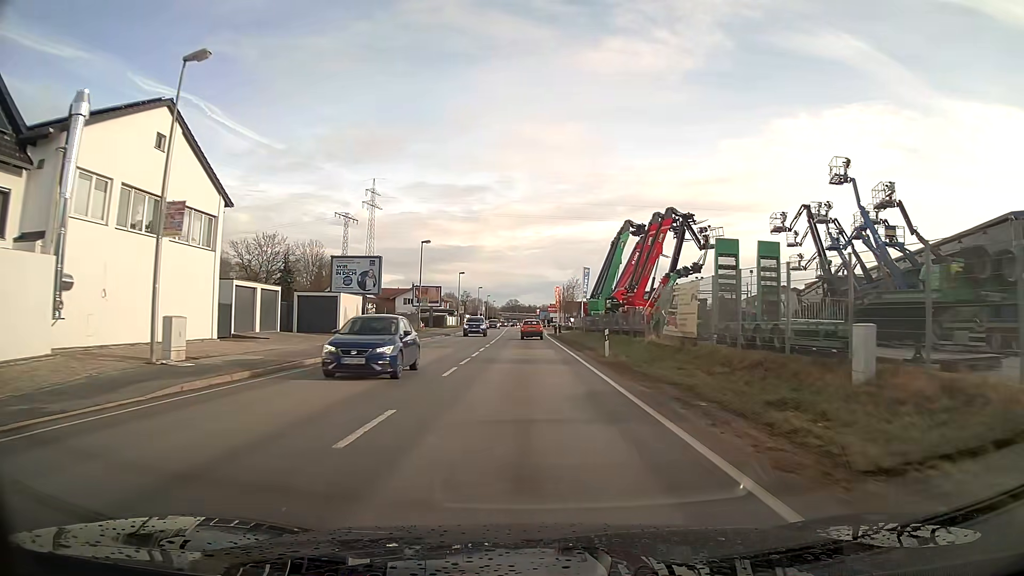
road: primary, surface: asphalt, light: Day
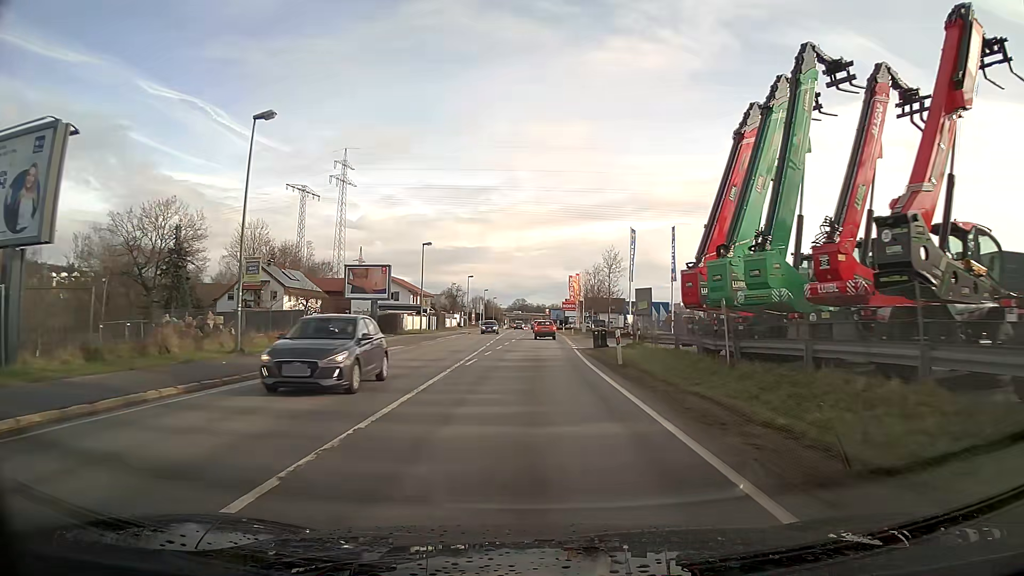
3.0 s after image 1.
(-0.3, +37.8) m; -1°
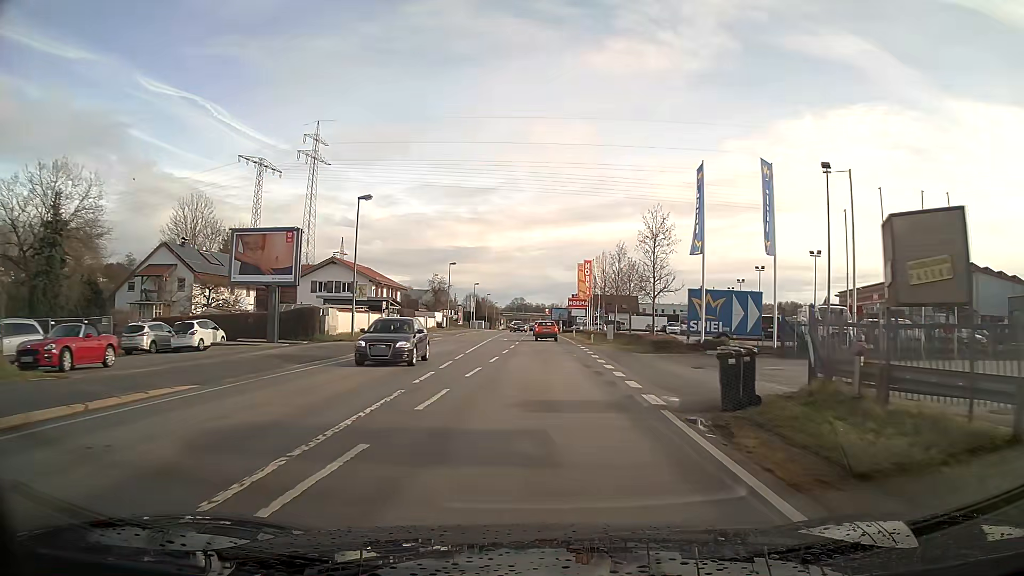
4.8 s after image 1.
(+0.1, +22.3) m; +1°
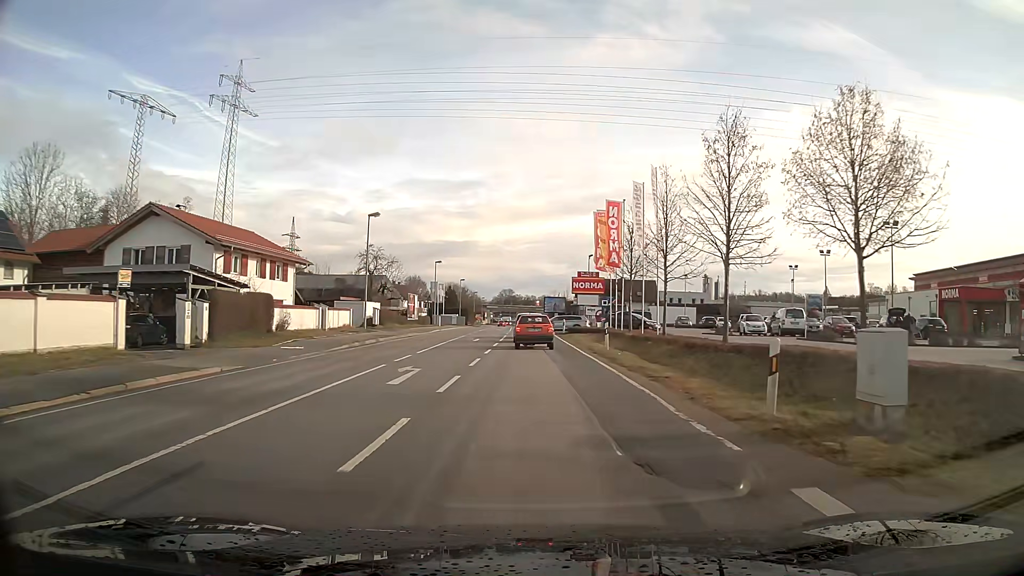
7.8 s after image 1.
(+0.2, +34.1) m; 0°
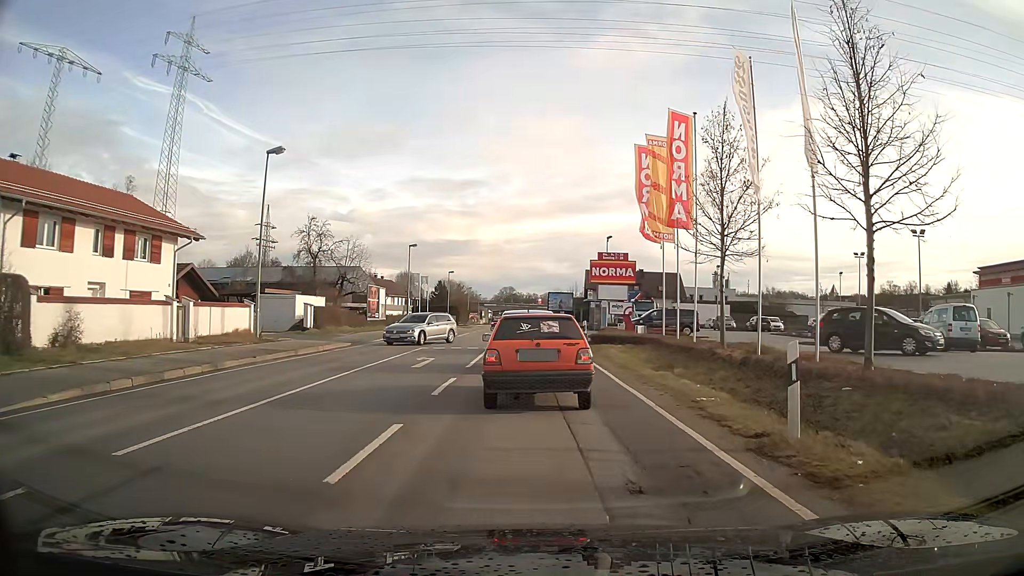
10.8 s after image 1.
(0.0, +17.5) m; 0°
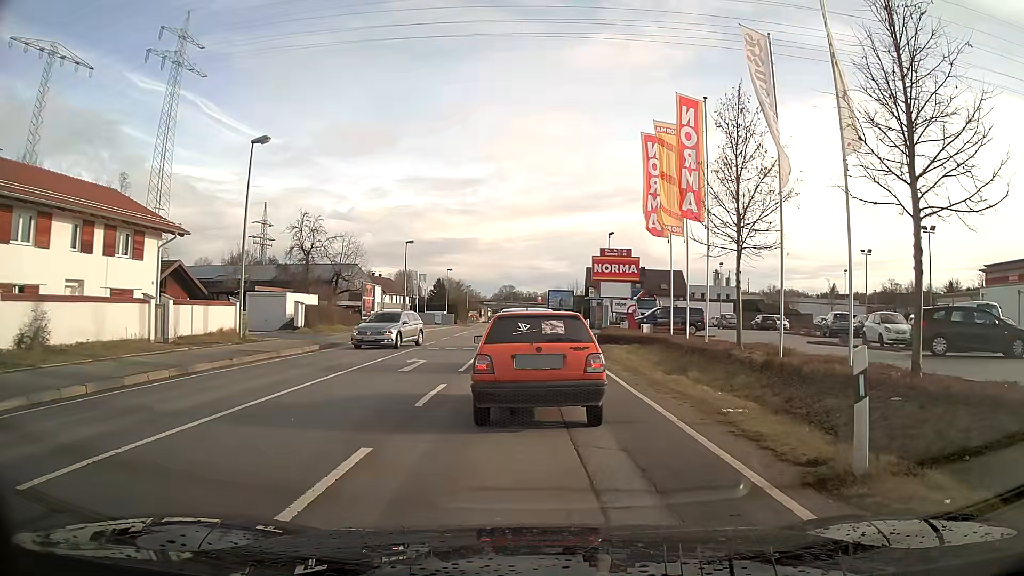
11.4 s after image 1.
(0.0, +1.5) m; 0°
